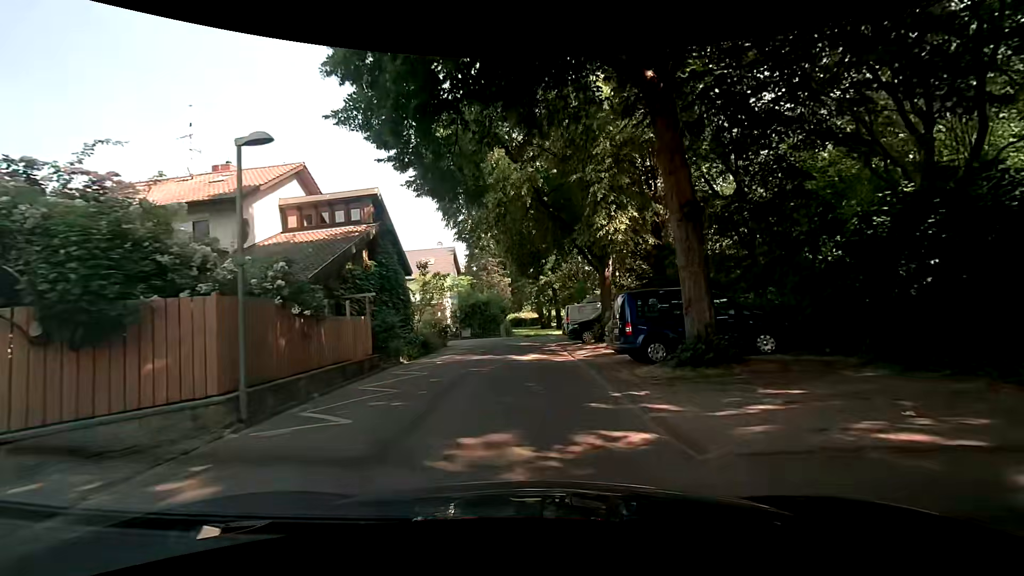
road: residential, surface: asphalt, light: Day
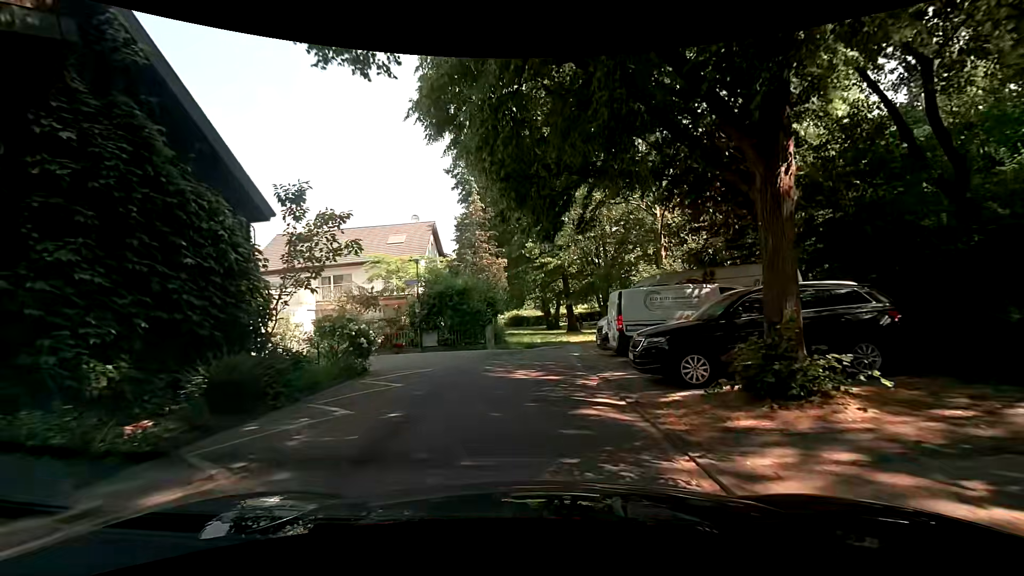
(0.0, +14.5) m; +1°
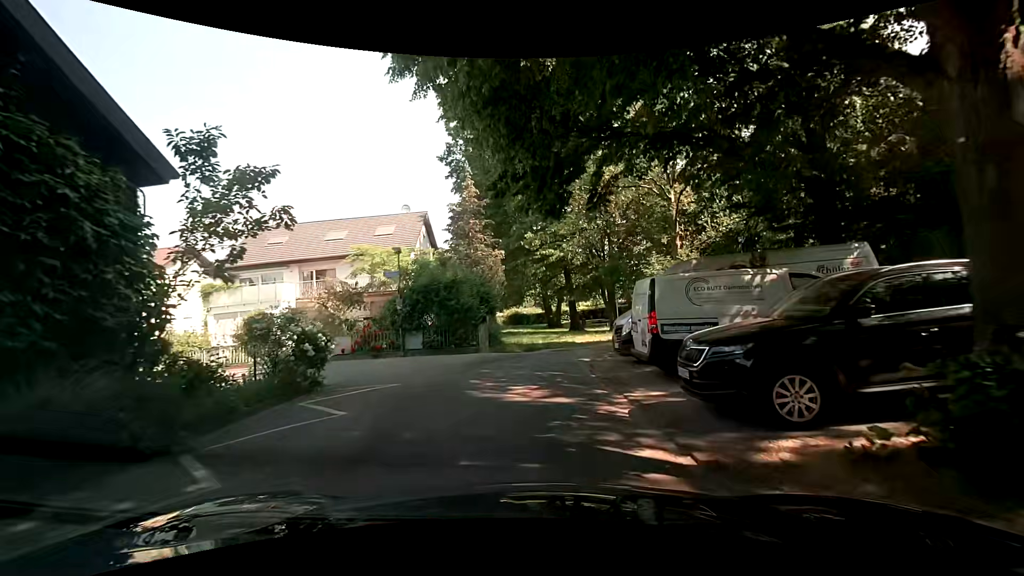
(-0.1, +3.2) m; +1°
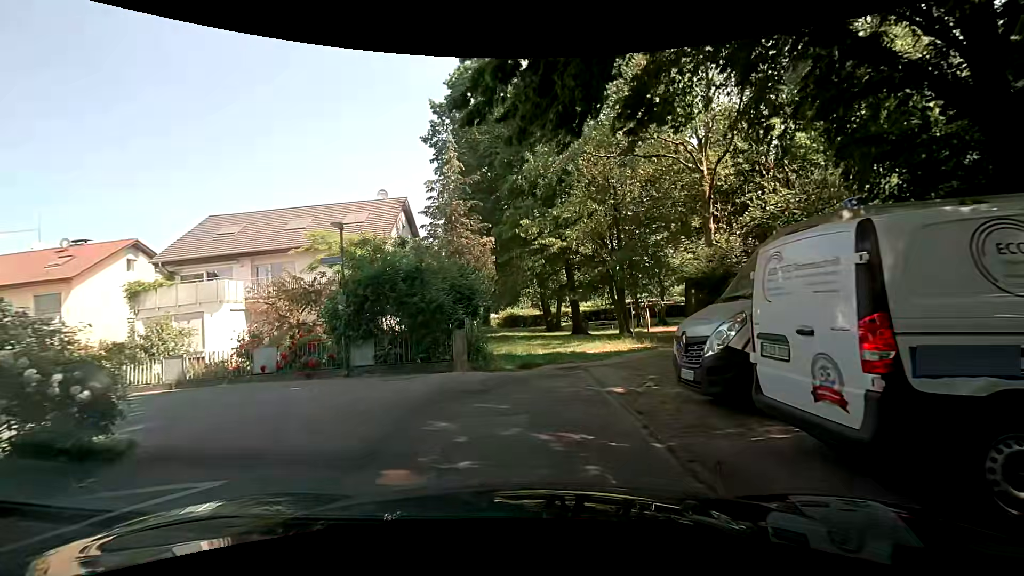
(-0.1, +5.7) m; -1°
